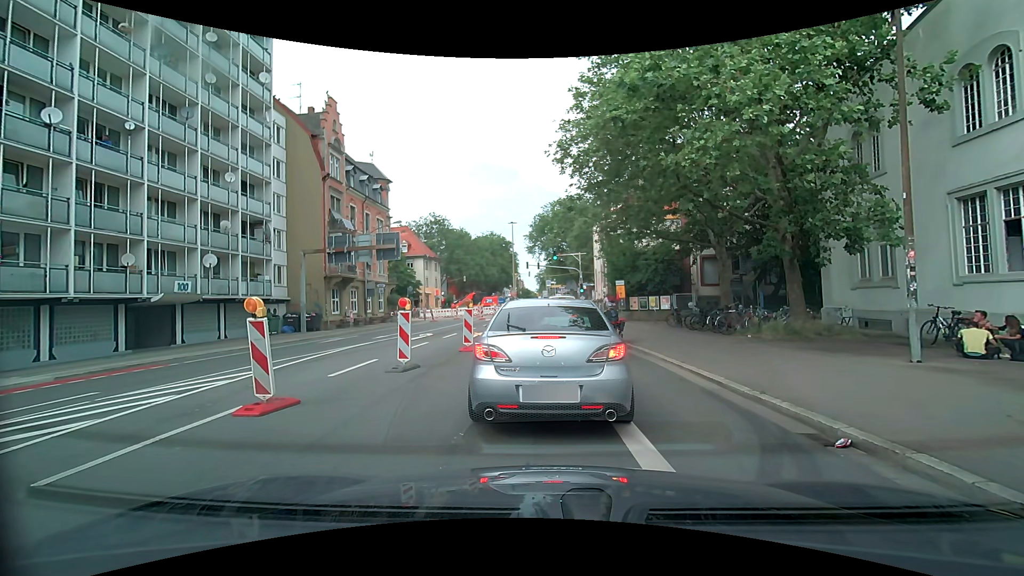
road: secondary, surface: asphalt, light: Day
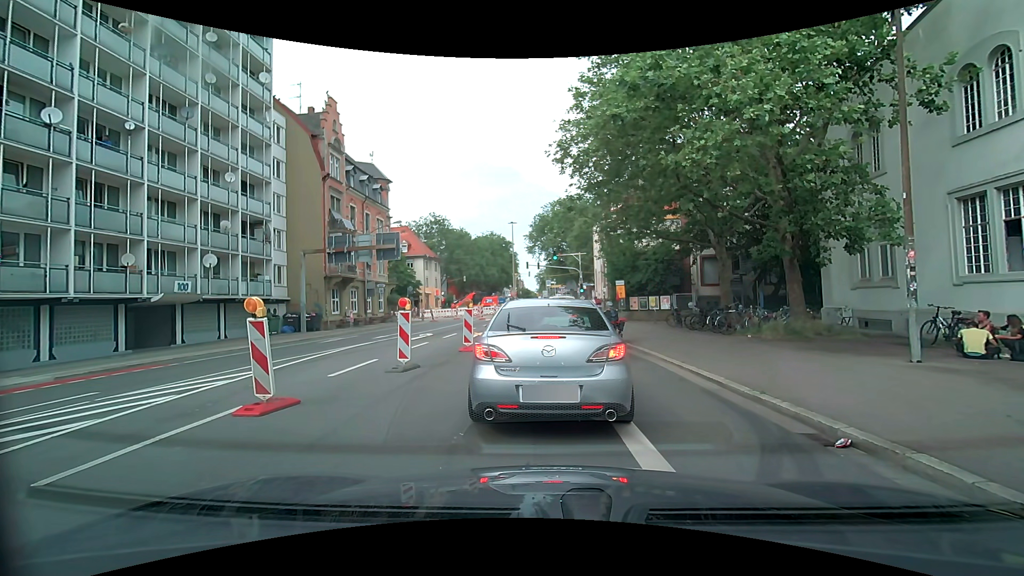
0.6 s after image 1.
(0.0, 0.0) m; 0°
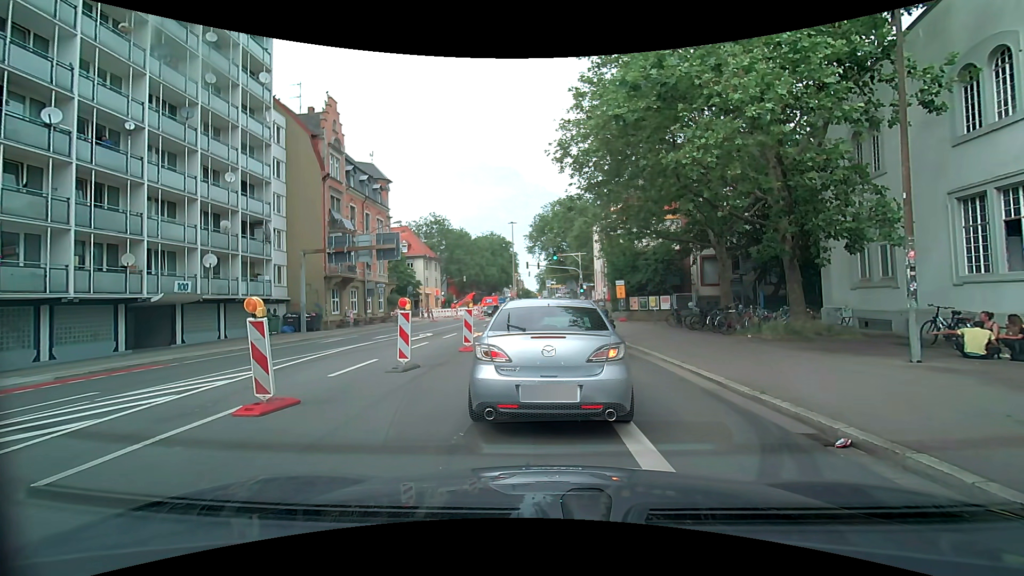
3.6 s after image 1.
(0.0, 0.0) m; 0°
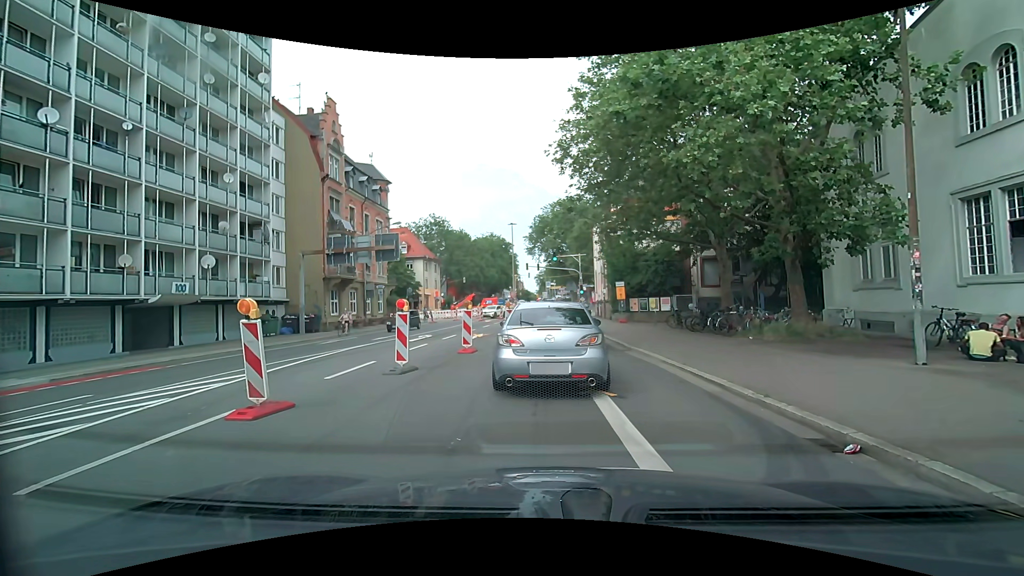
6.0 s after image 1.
(0.0, +0.1) m; 0°
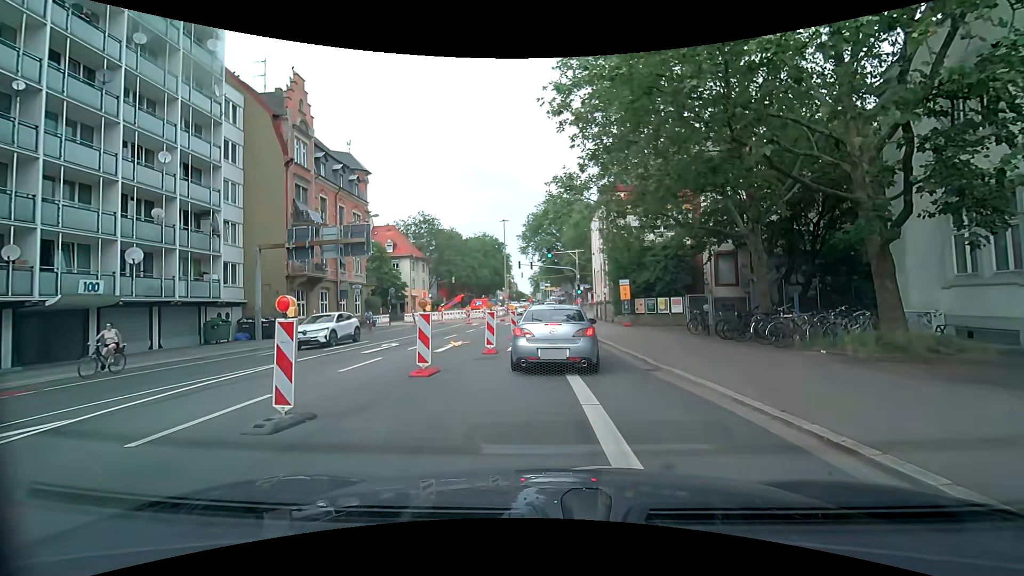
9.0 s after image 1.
(+0.2, +4.9) m; +4°
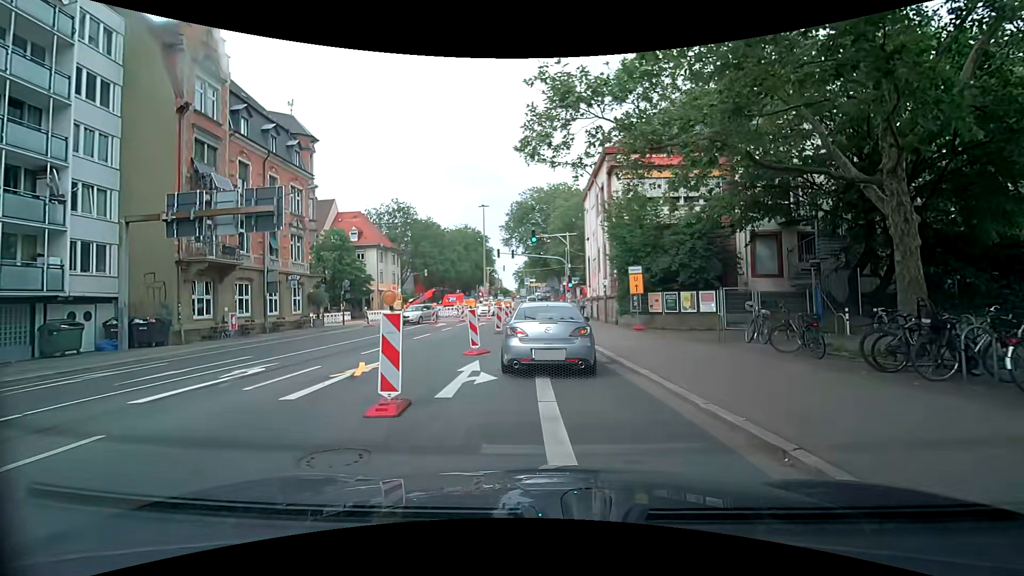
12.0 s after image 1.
(0.0, +8.7) m; 0°
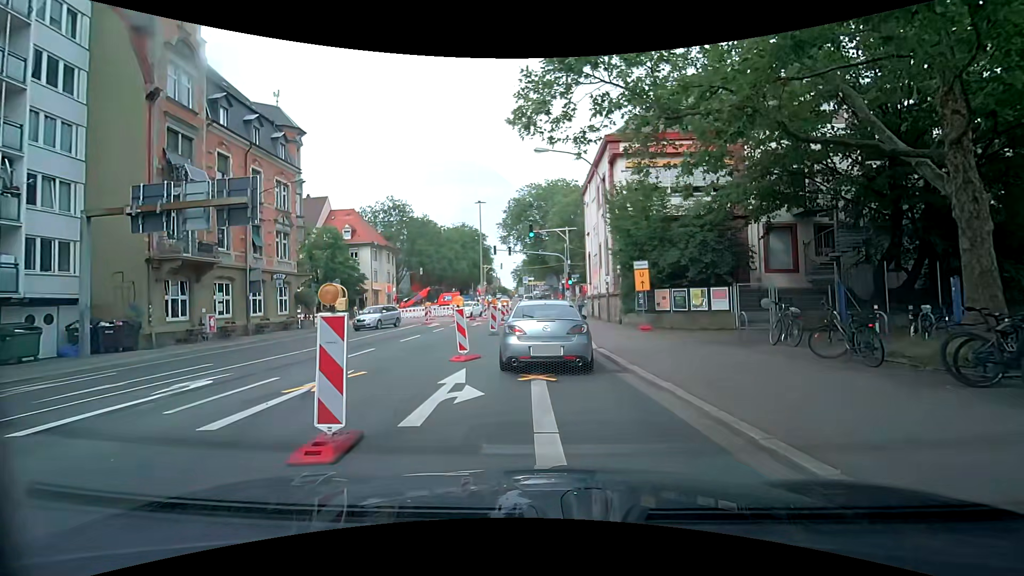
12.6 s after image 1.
(0.0, +1.8) m; +2°
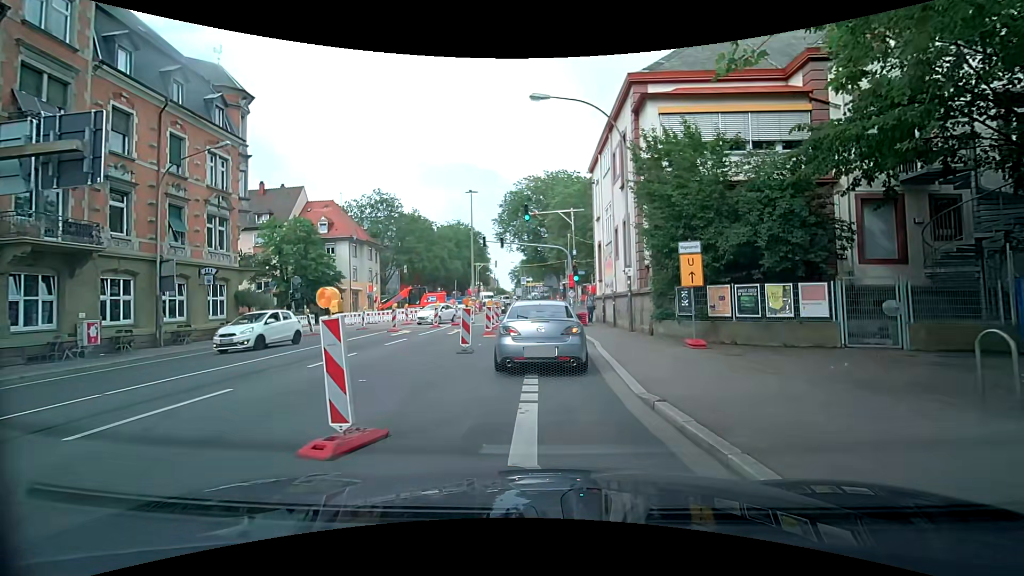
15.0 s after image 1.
(0.0, +7.3) m; -1°
(0, +10) (0, +20) (0, +30) (-1, +40) (-1, +50) (-1, +60) (-2, +70) (-3, +80) (-5, +90) (-8, +99) m
